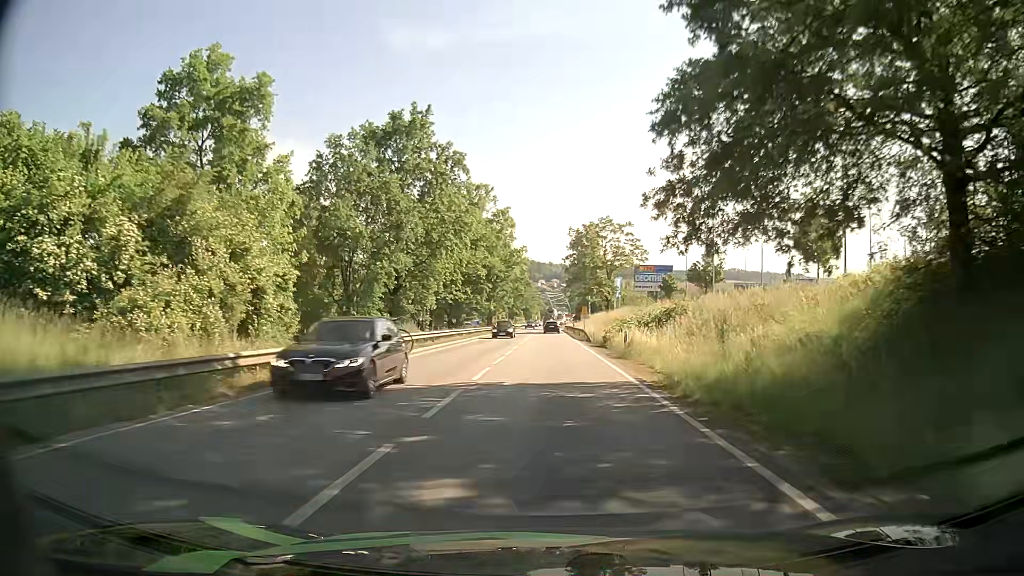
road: primary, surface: asphalt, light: Day
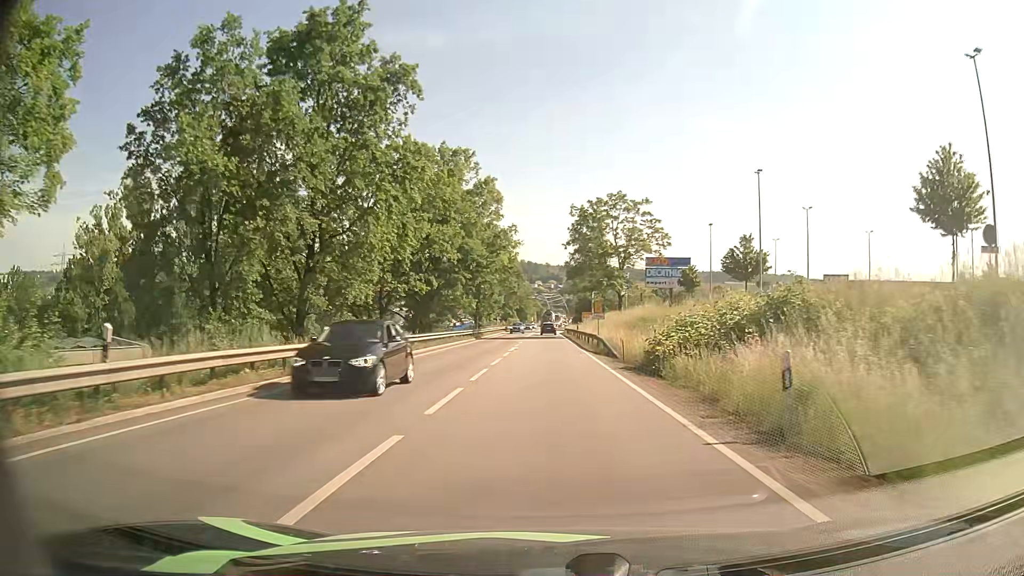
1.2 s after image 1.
(+0.2, +17.3) m; +1°
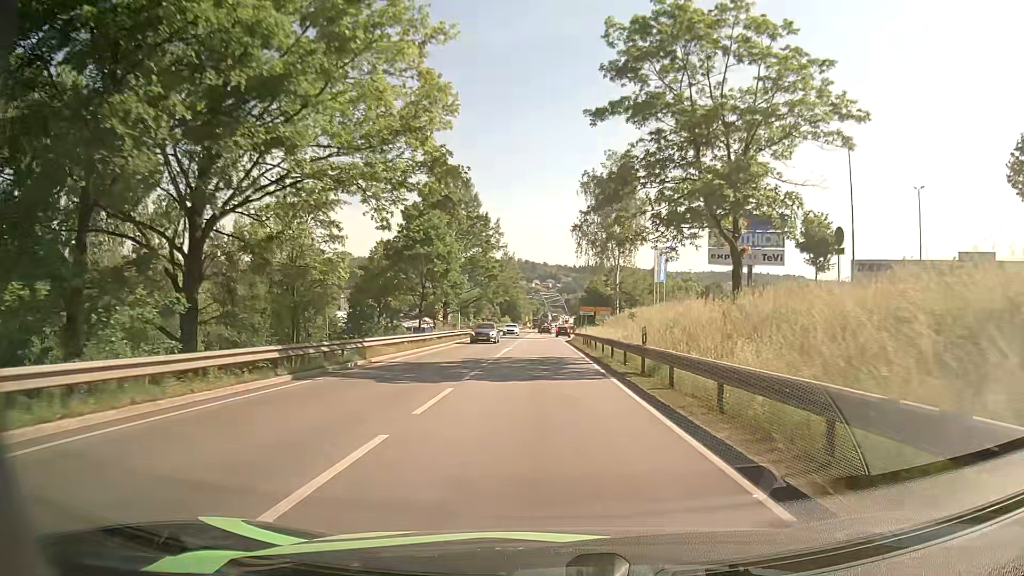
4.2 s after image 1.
(-0.3, +42.0) m; 0°
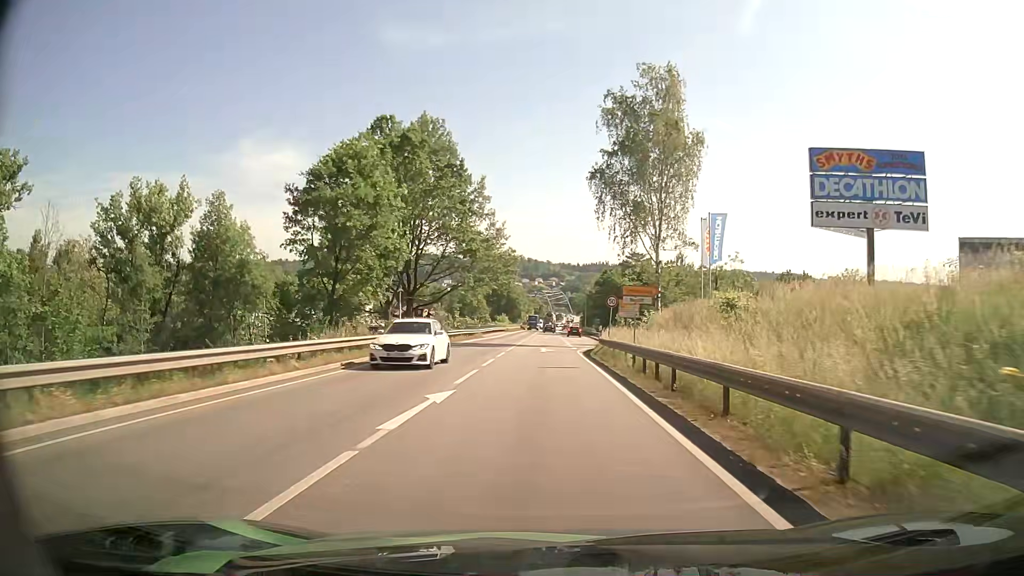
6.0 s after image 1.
(0.0, +24.6) m; 0°
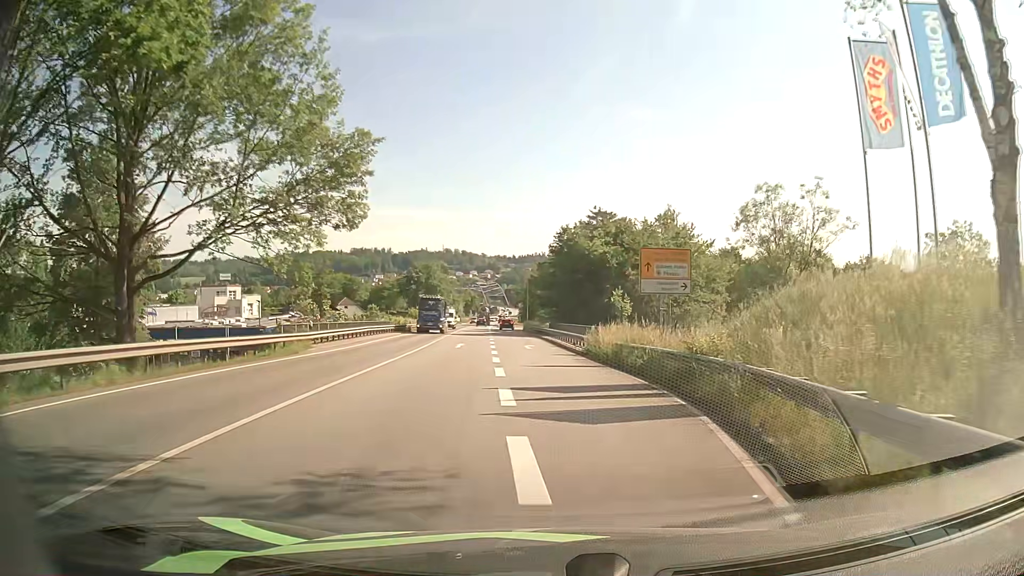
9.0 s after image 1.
(+0.9, +39.2) m; +5°
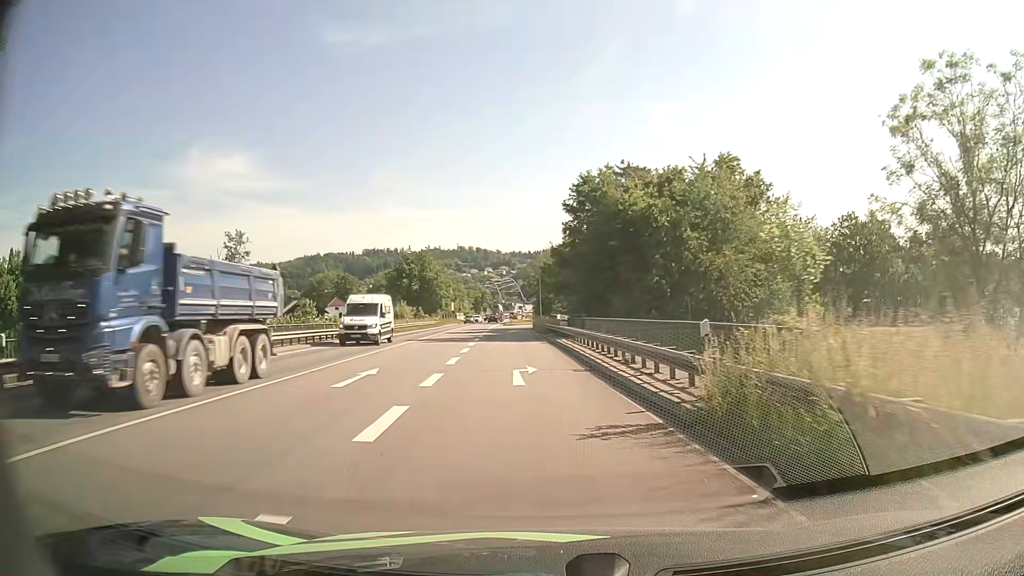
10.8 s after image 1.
(+0.3, +21.5) m; 0°
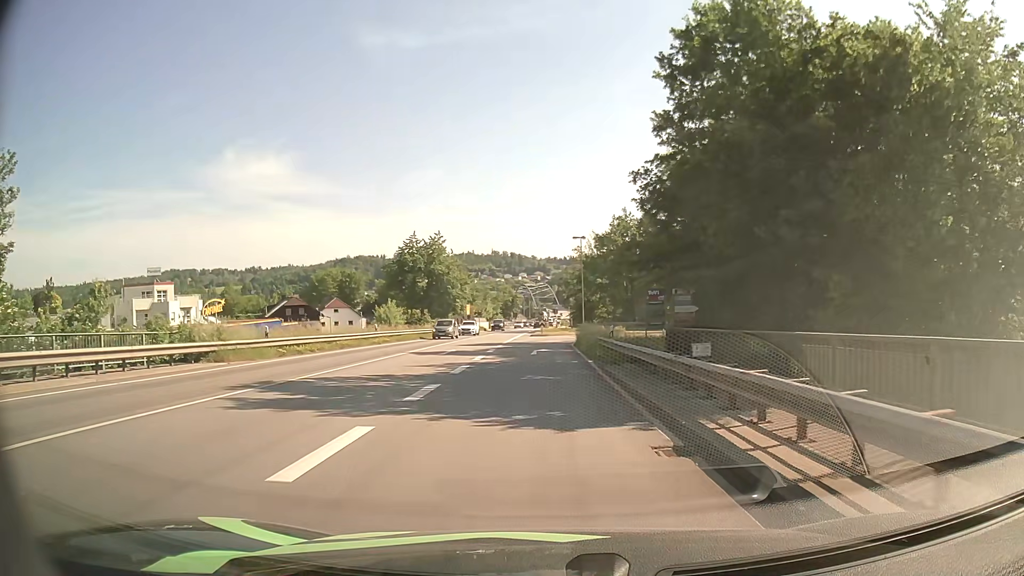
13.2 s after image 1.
(-1.3, +25.9) m; -4°
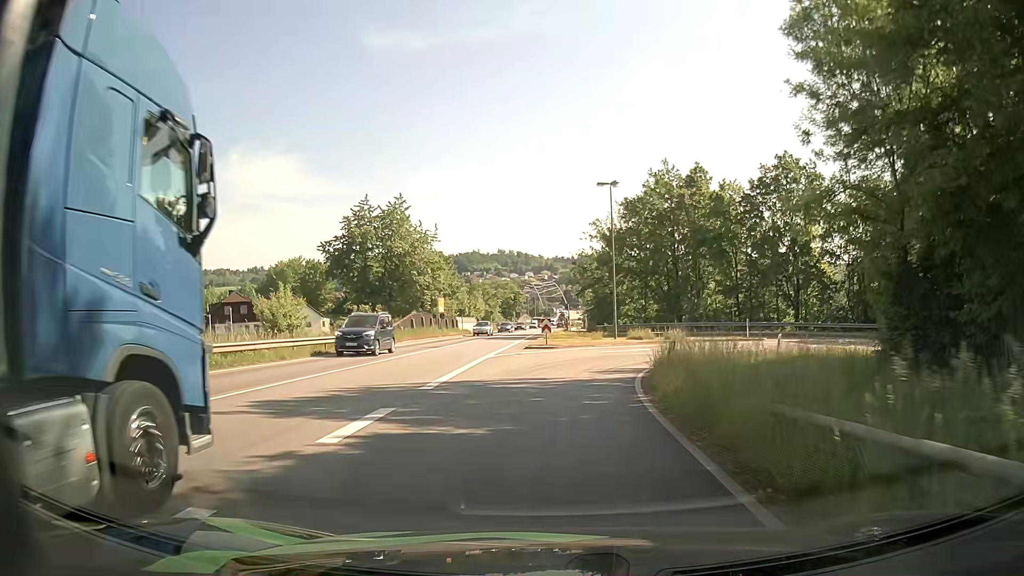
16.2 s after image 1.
(-0.1, +28.0) m; 0°
(0, +10) (+1, +20) (+4, +29) (+12, +35) (+22, +36) (+32, +33) (+41, +29) (+49, +23) (+54, +15) (+54, +5) m
